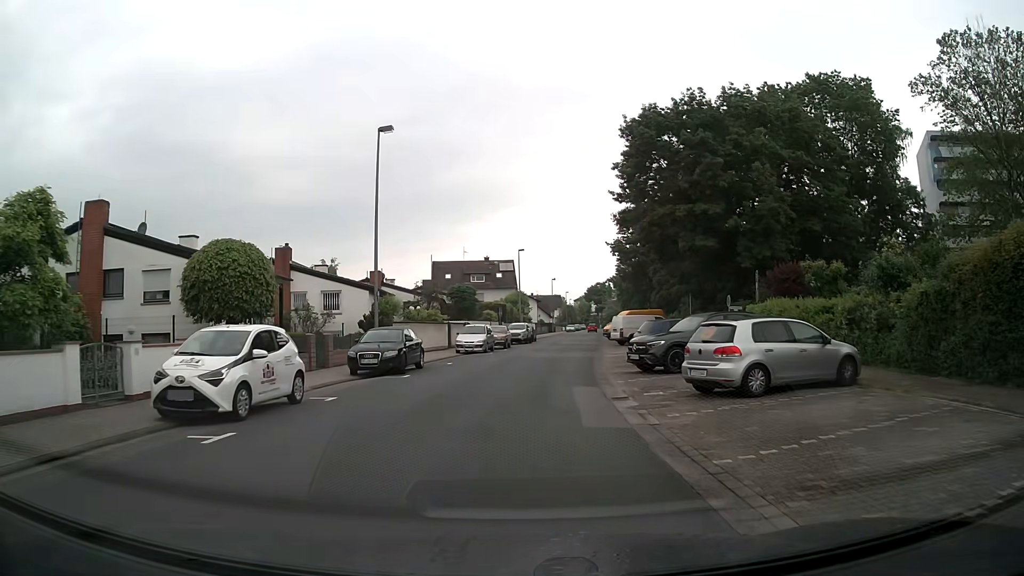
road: residential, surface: asphalt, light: Day
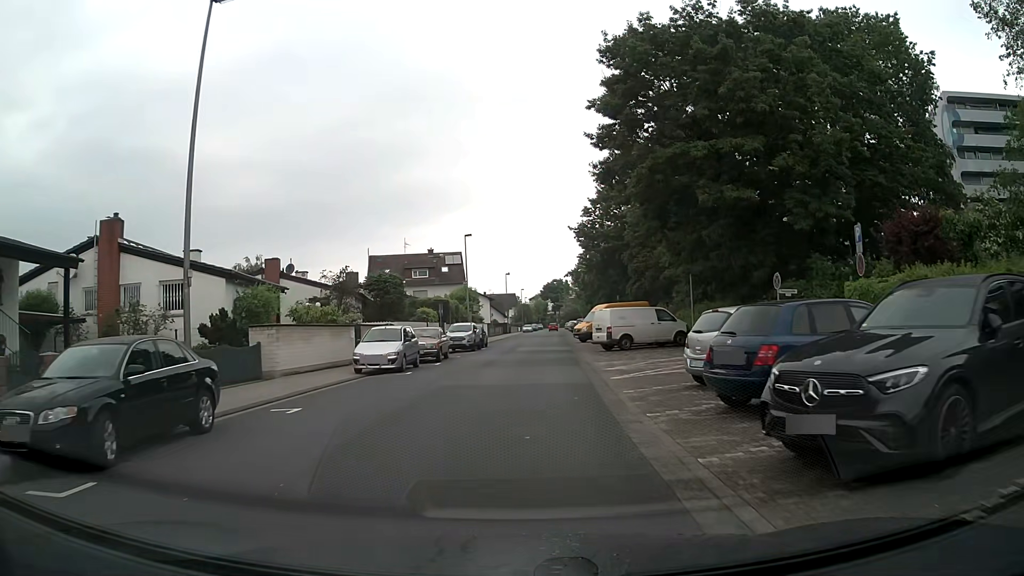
(+0.5, +13.9) m; +4°
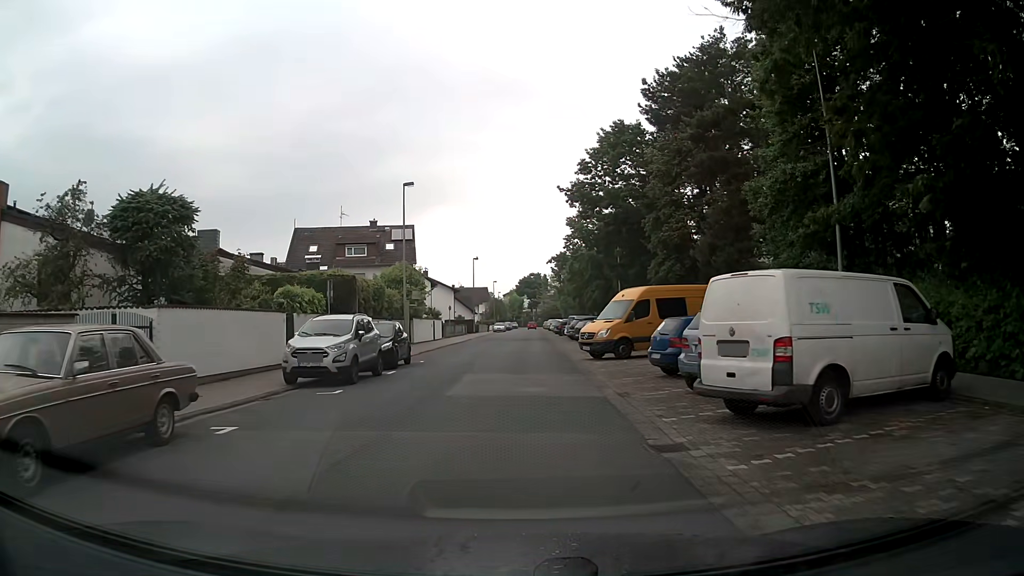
(+0.6, +23.1) m; +2°
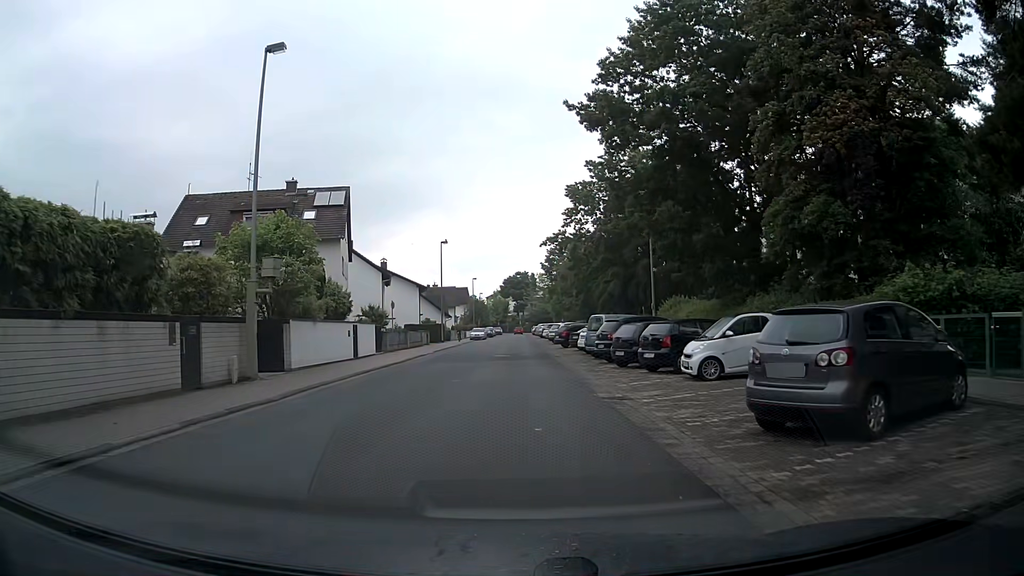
(+0.1, +23.2) m; 0°
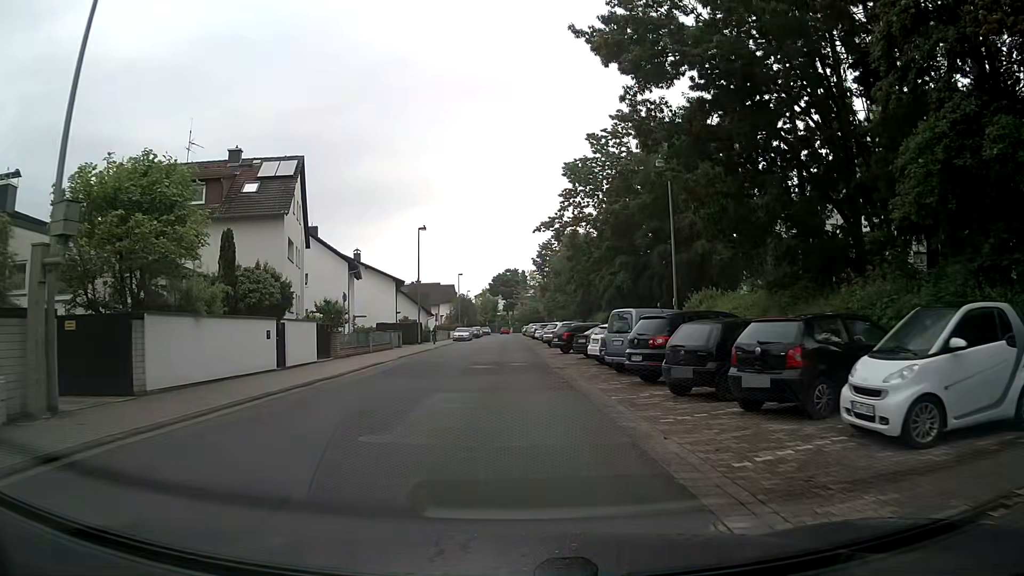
(+0.2, +9.2) m; +2°
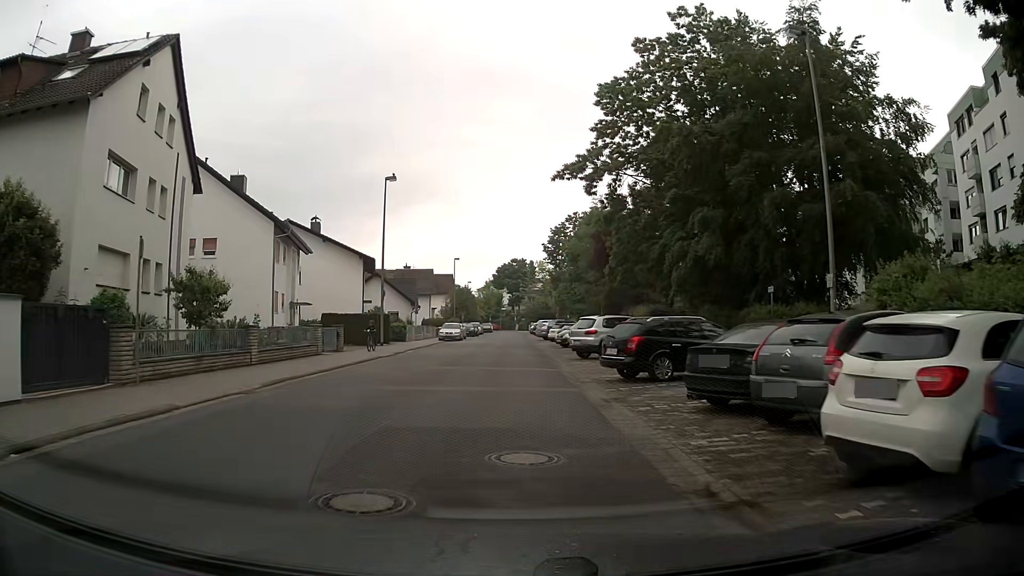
(-0.3, +18.5) m; -1°
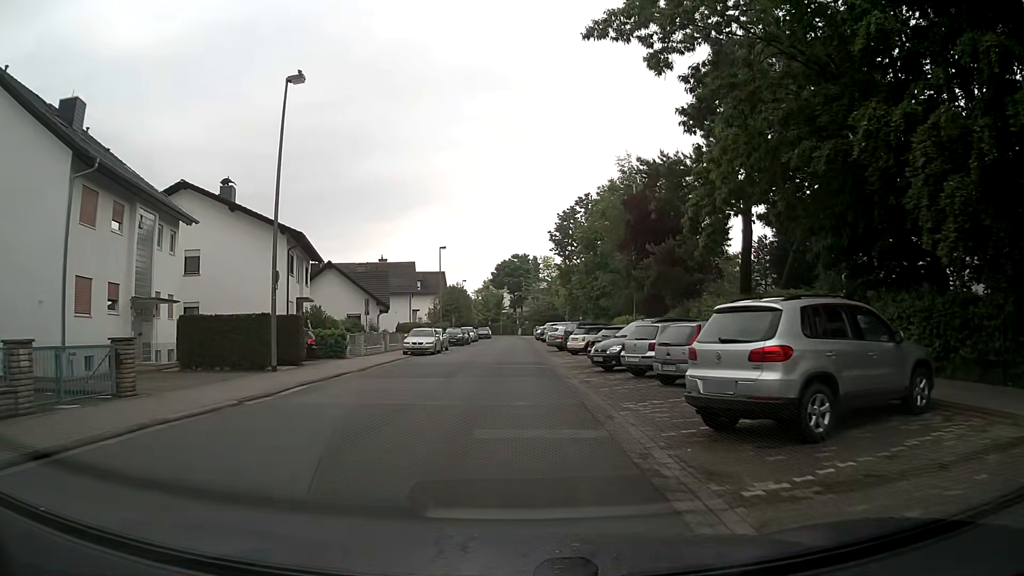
(-0.1, +18.4) m; 0°
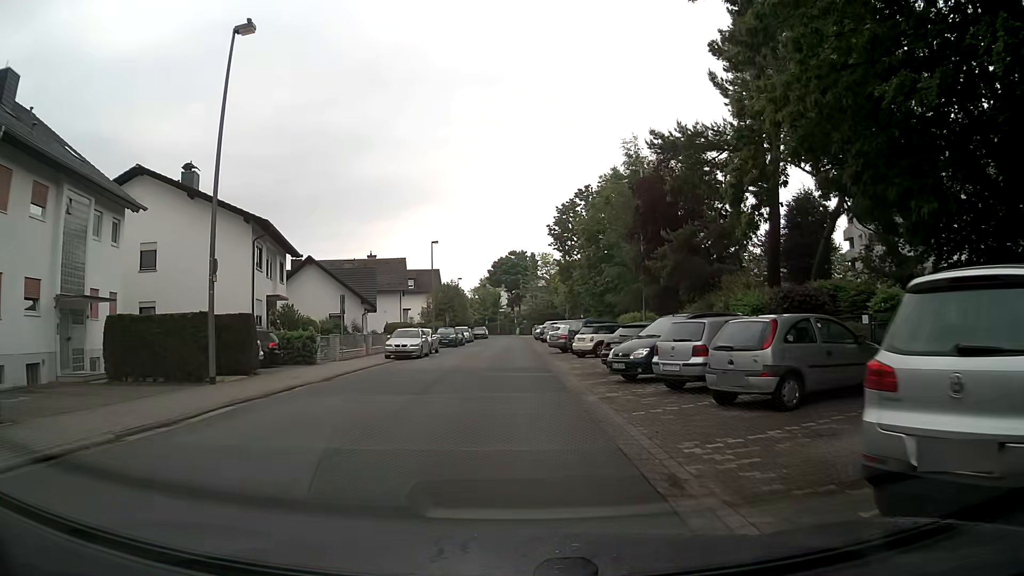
(0.0, +4.6) m; -1°
(0, +10) (0, +20) (+1, +30) (+1, +40) (+1, +50) (+1, +60) (+1, +70) (+2, +80) (+2, +90) (+2, +100) m
